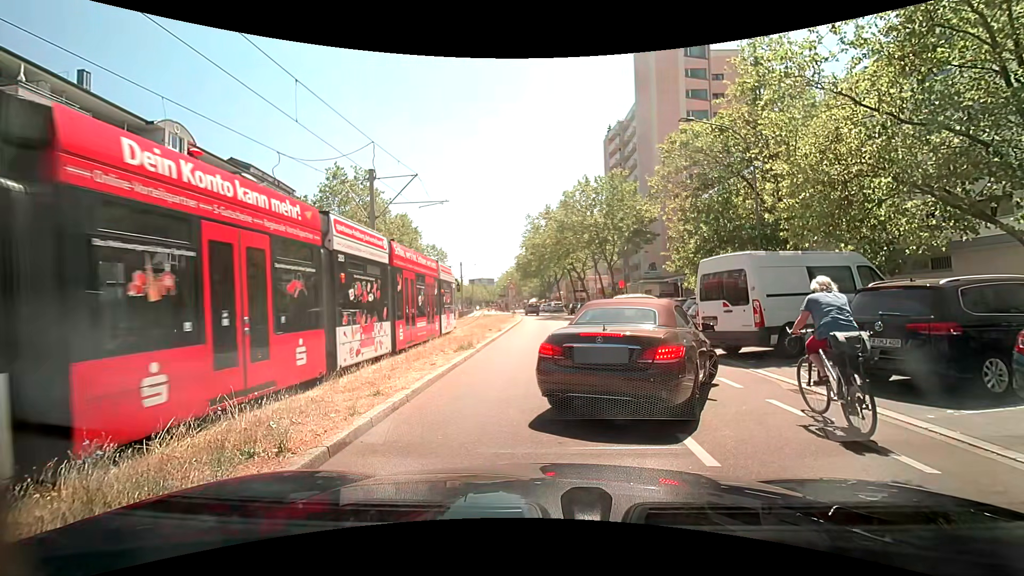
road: tertiary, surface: asphalt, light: Day
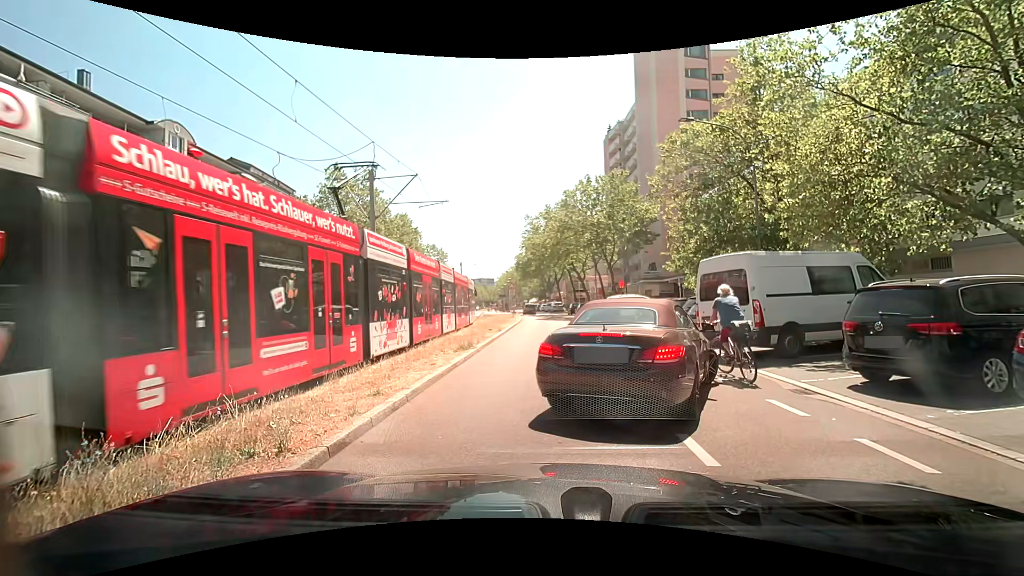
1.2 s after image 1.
(0.0, 0.0) m; 0°
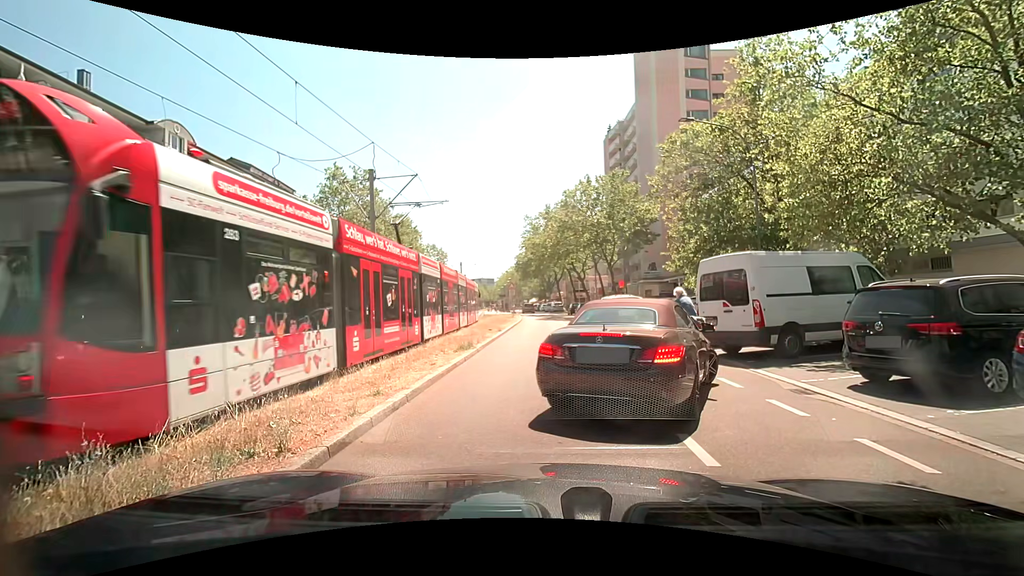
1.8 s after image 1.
(0.0, 0.0) m; 0°
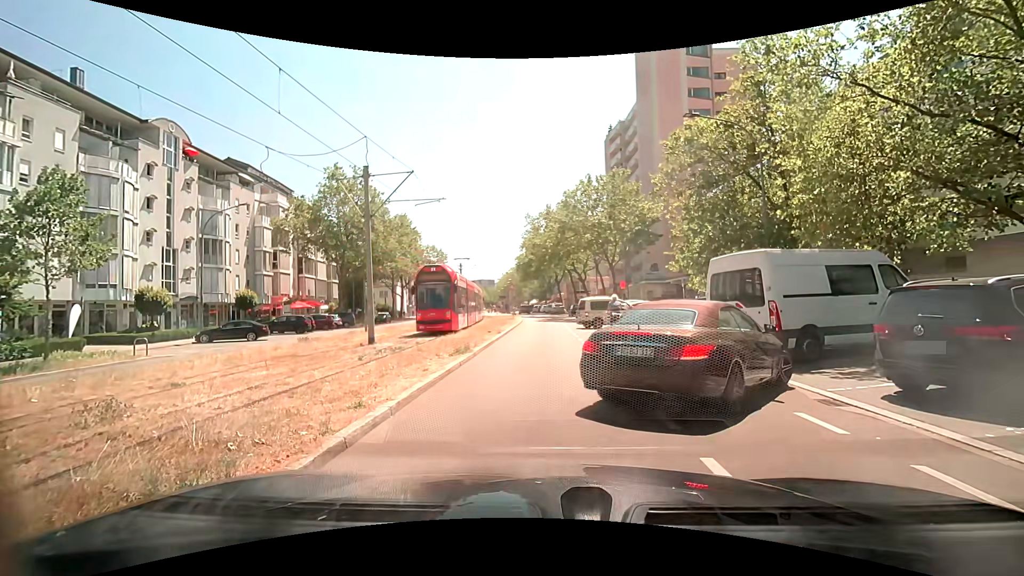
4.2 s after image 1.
(0.0, +0.7) m; 0°
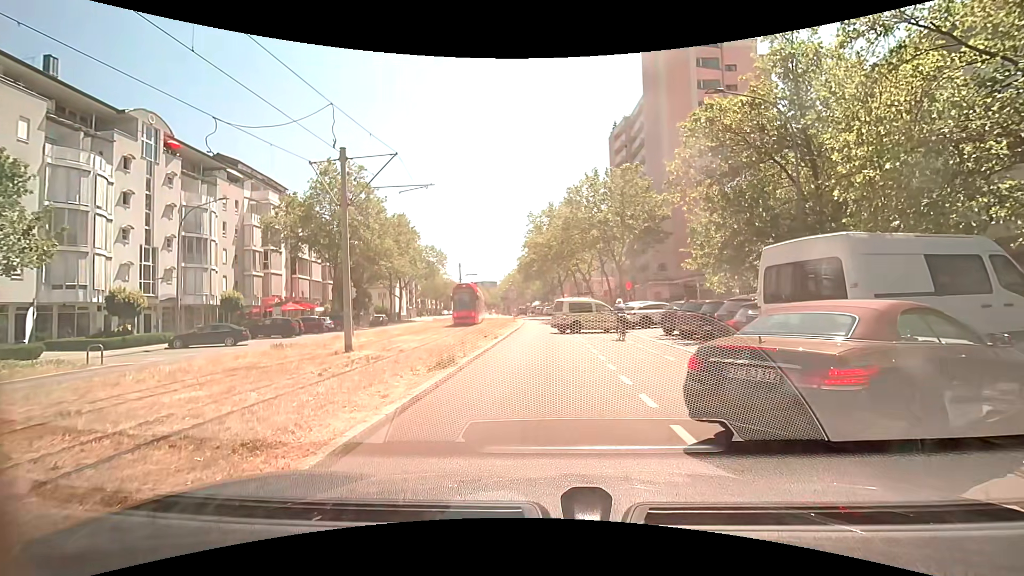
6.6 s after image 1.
(0.0, +2.8) m; +1°
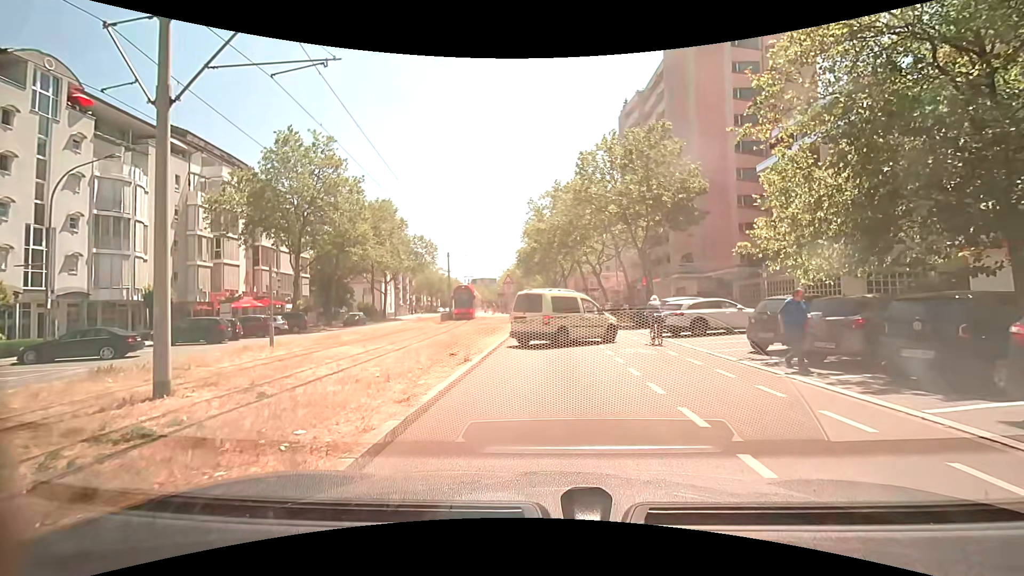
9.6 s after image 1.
(-0.2, +9.3) m; +1°
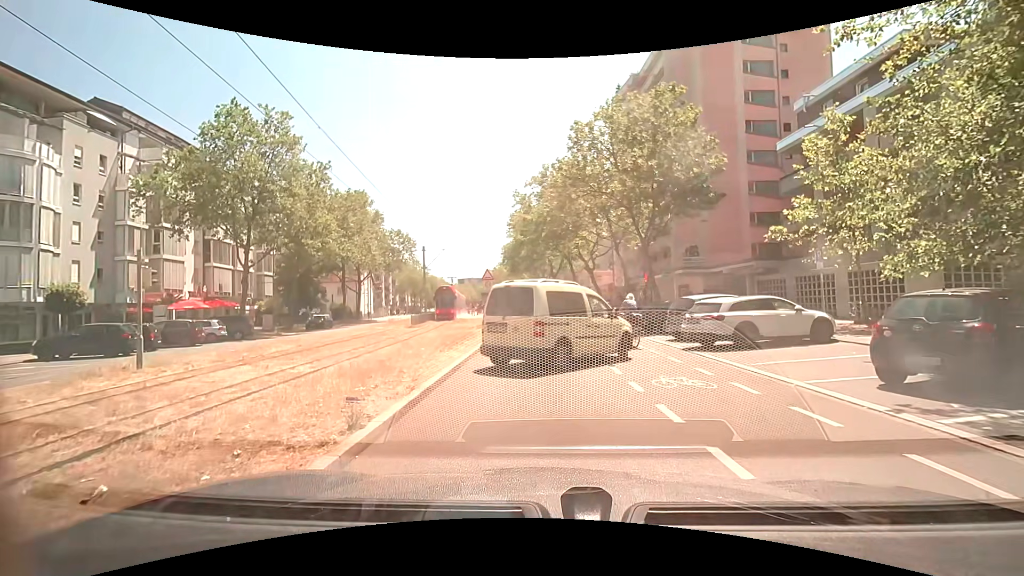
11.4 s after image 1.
(0.0, +5.8) m; 0°
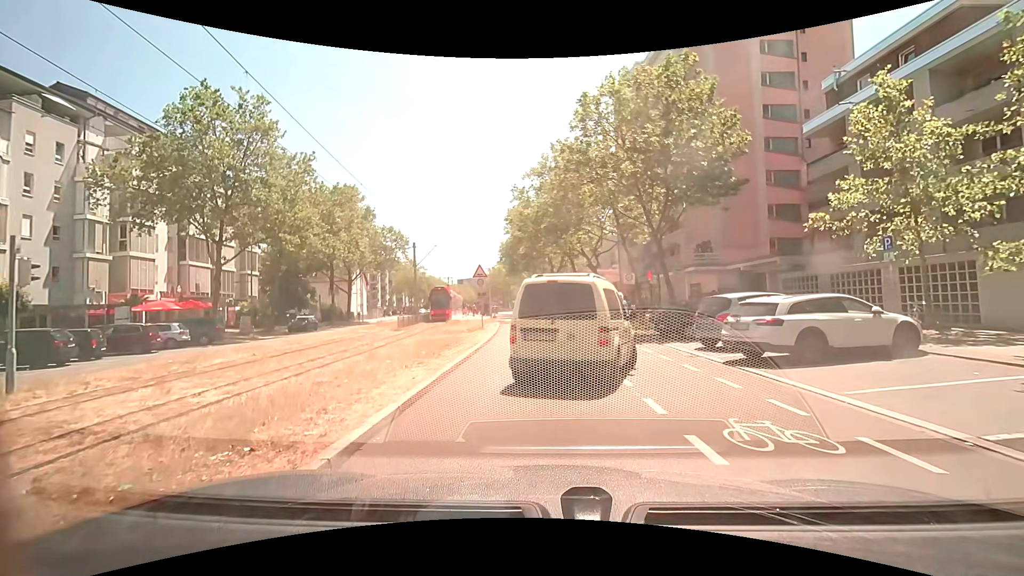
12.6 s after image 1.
(+0.1, +3.4) m; +1°
